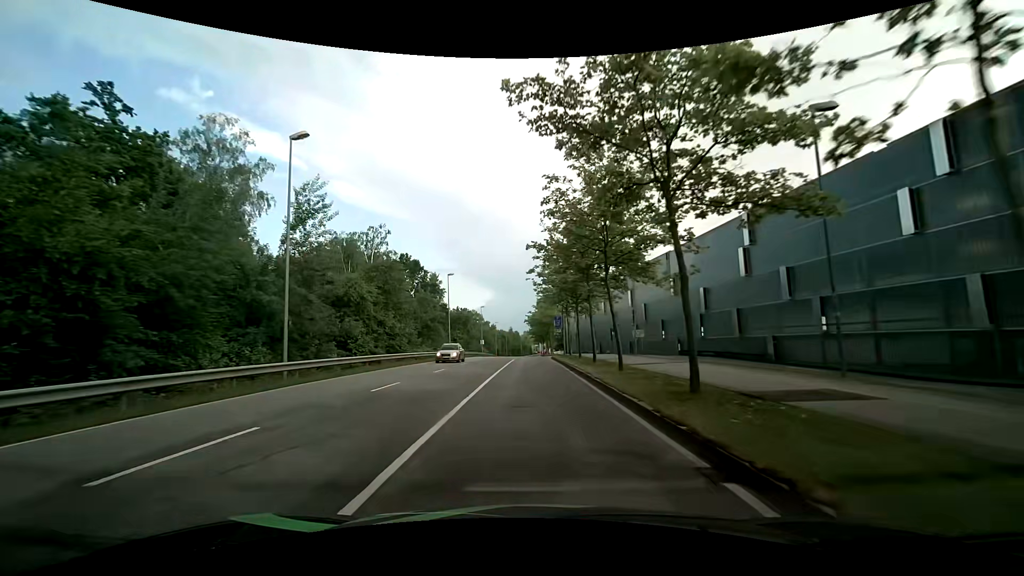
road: secondary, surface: asphalt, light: Day
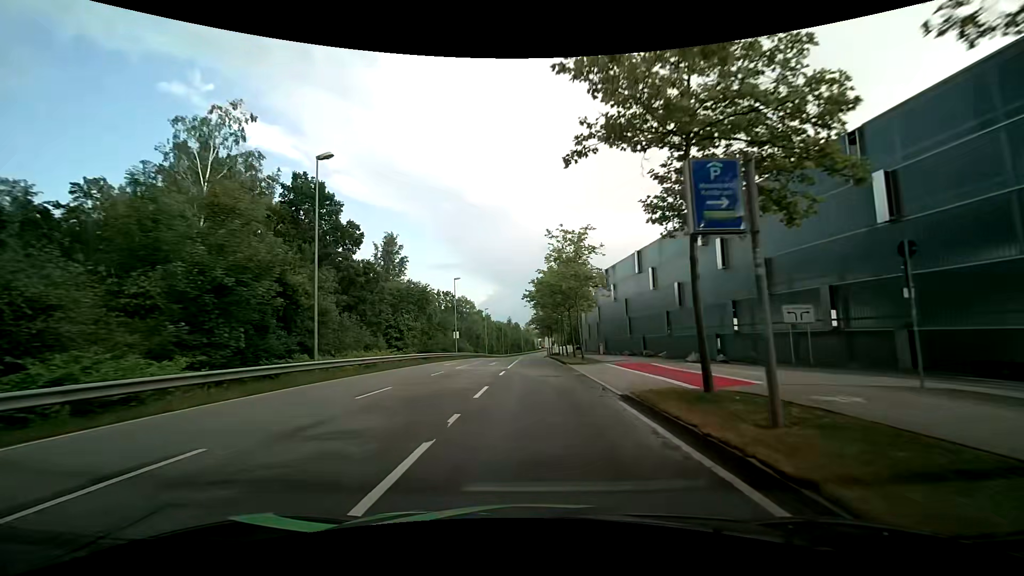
(-0.1, +37.8) m; 0°
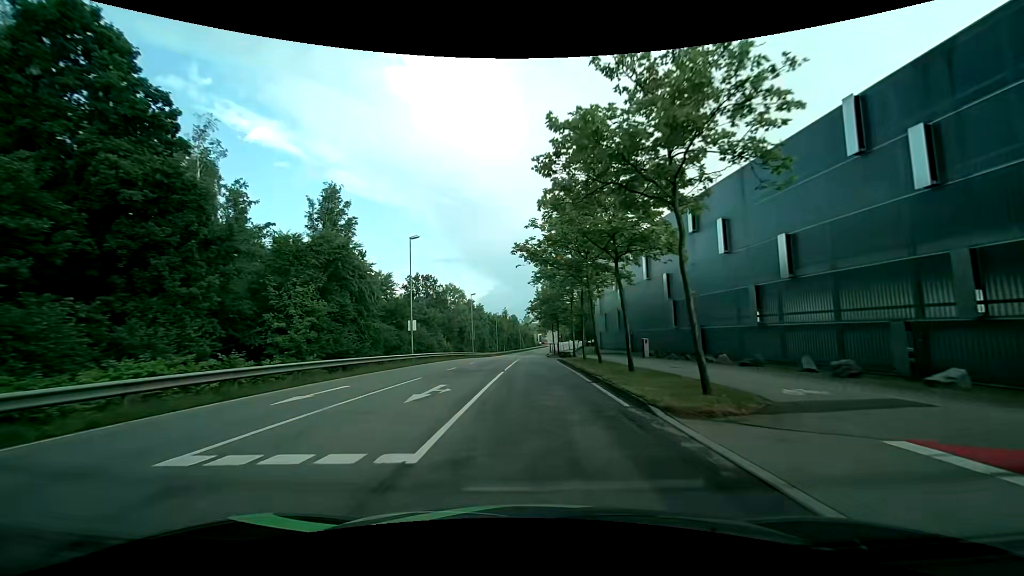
(-0.1, +22.8) m; 0°
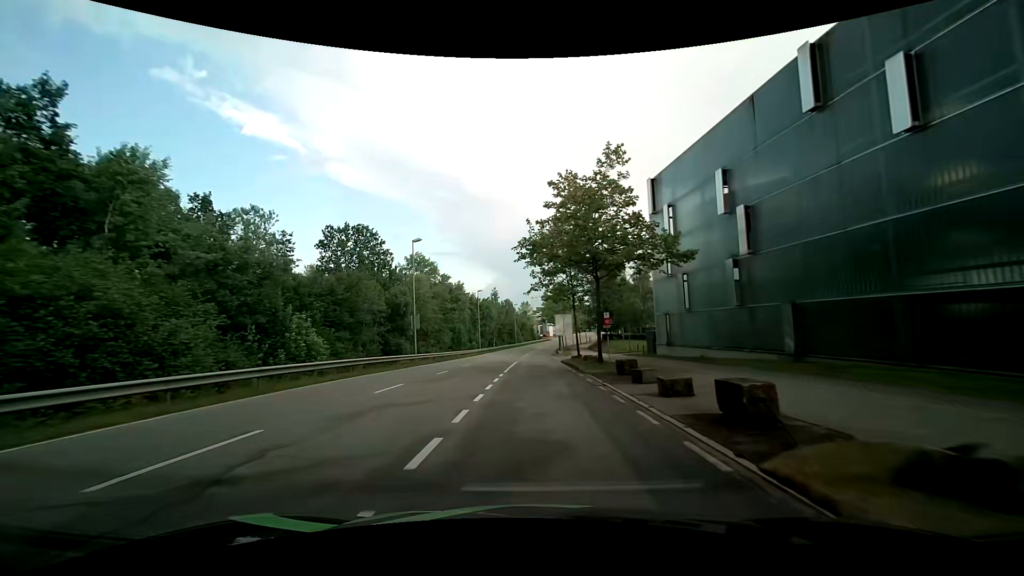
(0.0, +39.1) m; 0°
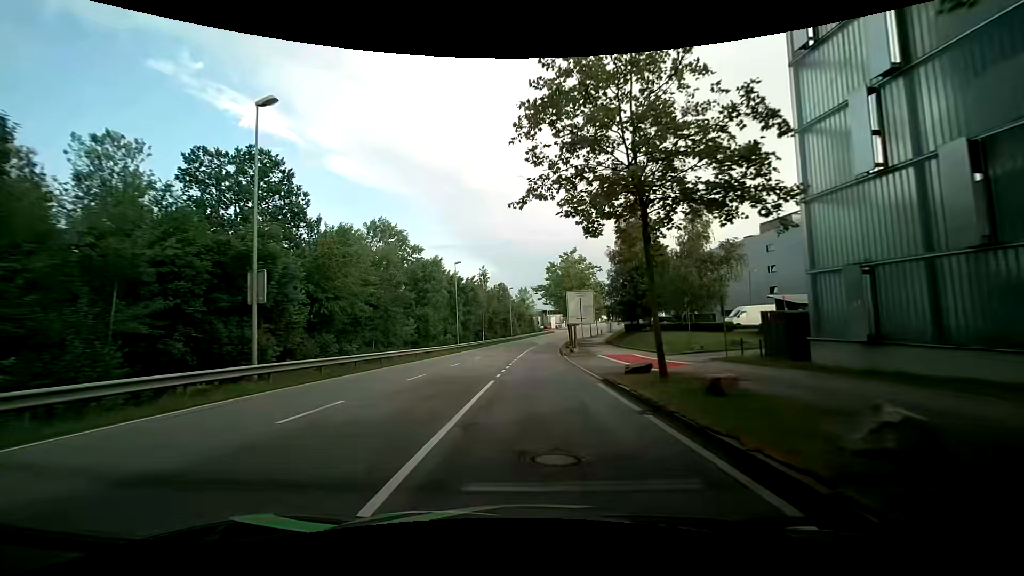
(0.0, +23.4) m; 0°
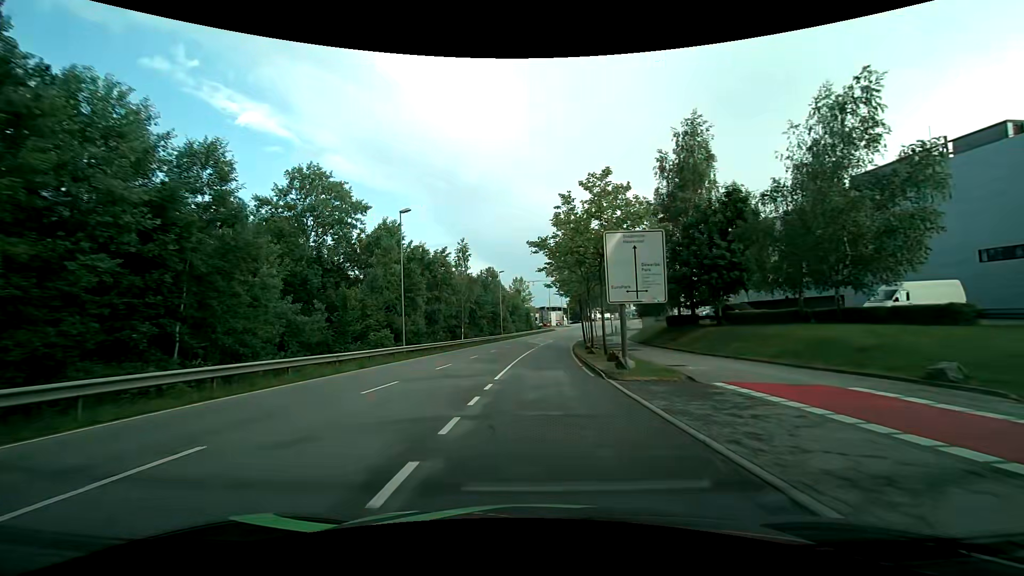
(0.0, +23.1) m; +1°
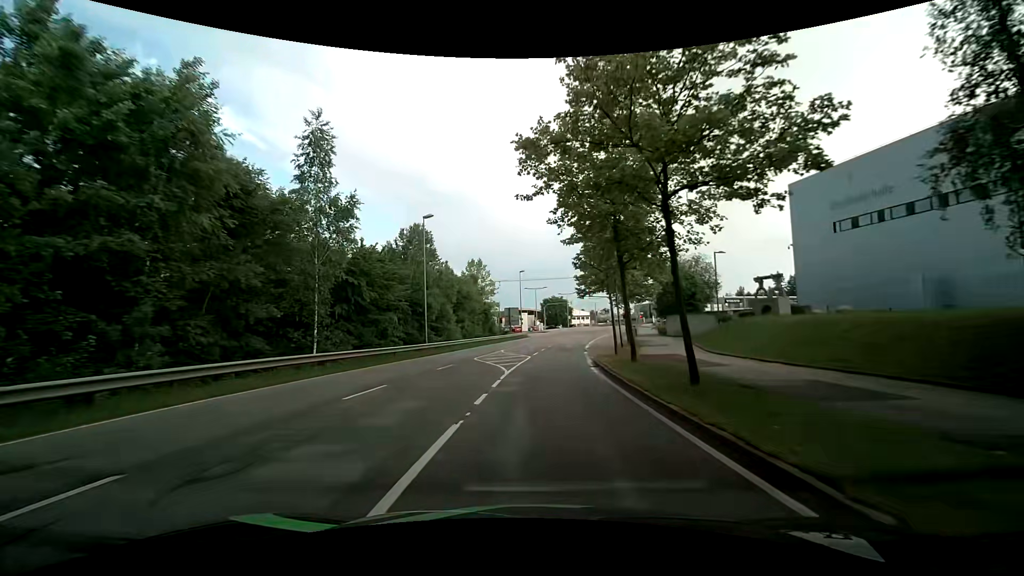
(+0.6, +37.3) m; +4°
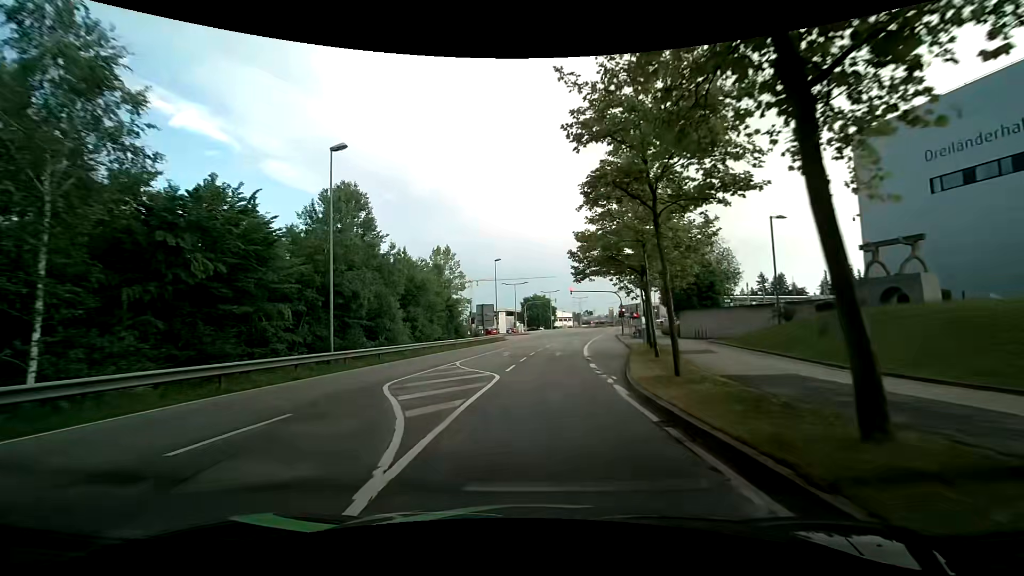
(+0.2, +13.8) m; +2°
(0, +10) (0, +20) (+1, +30) (+2, +40) (+3, +50) (+5, +60) (+7, +70) (+9, +79) (+11, +89) (+13, +99) m
